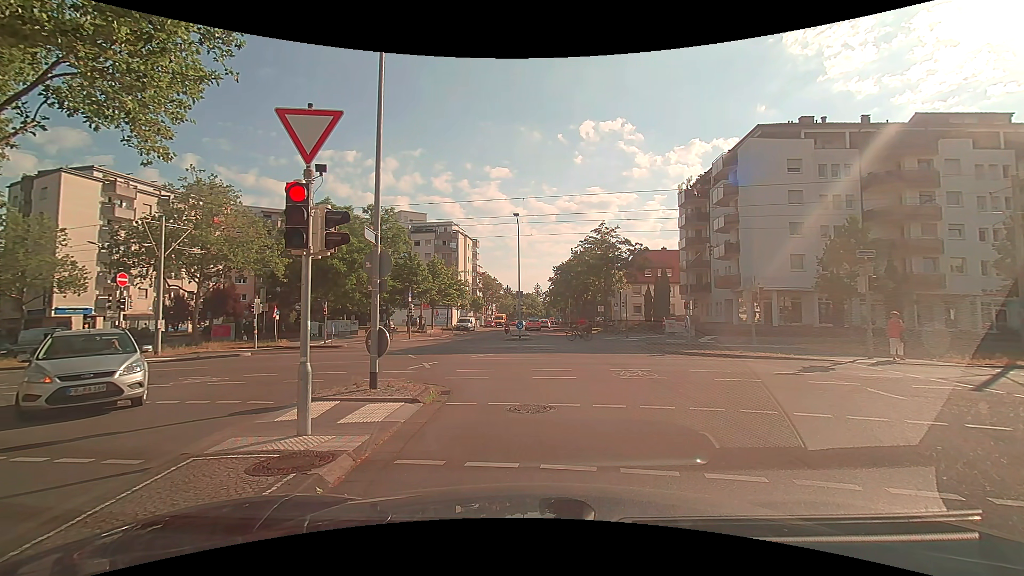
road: residential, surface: asphalt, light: Day
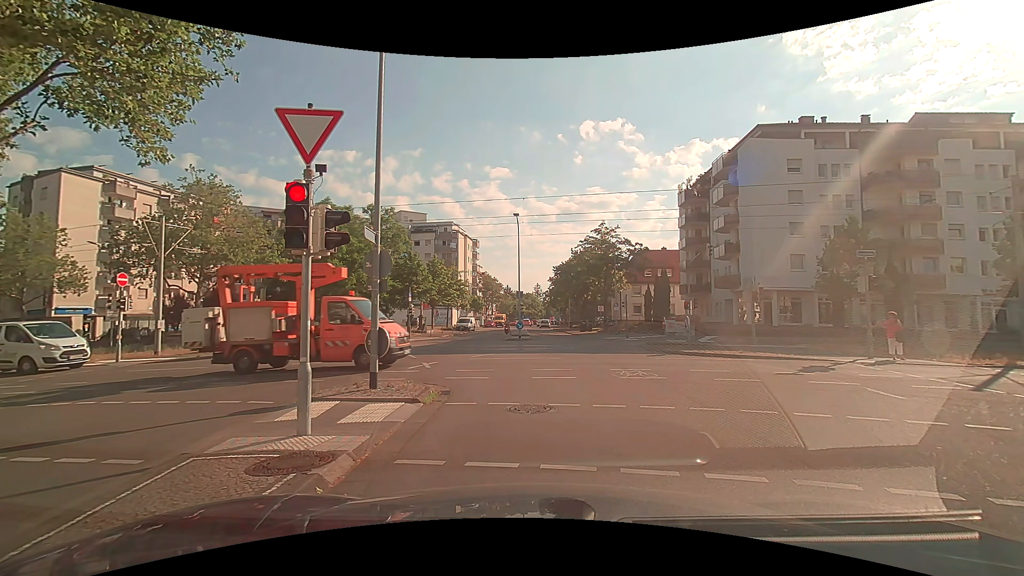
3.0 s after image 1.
(0.0, 0.0) m; 0°
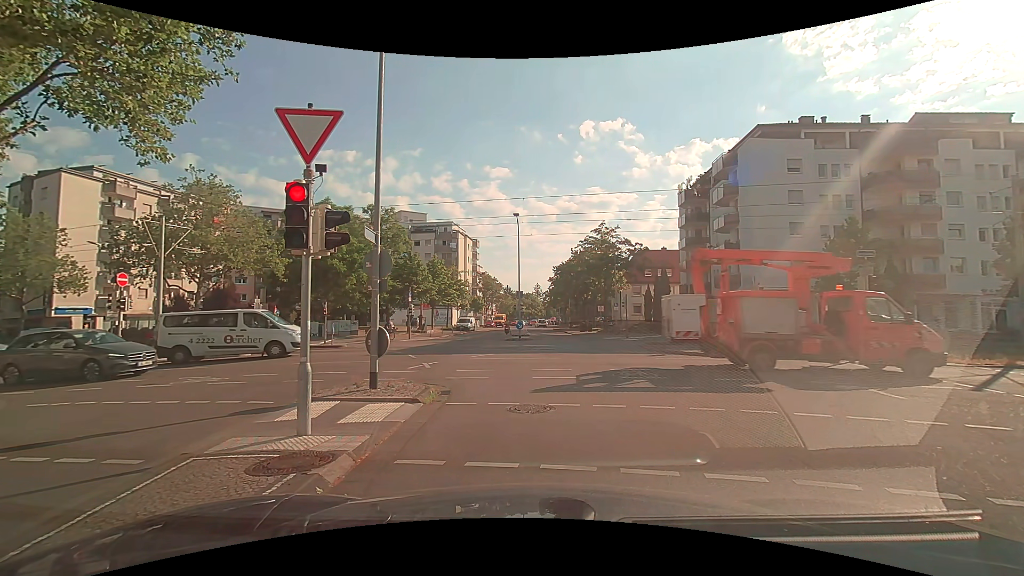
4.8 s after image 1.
(0.0, 0.0) m; 0°
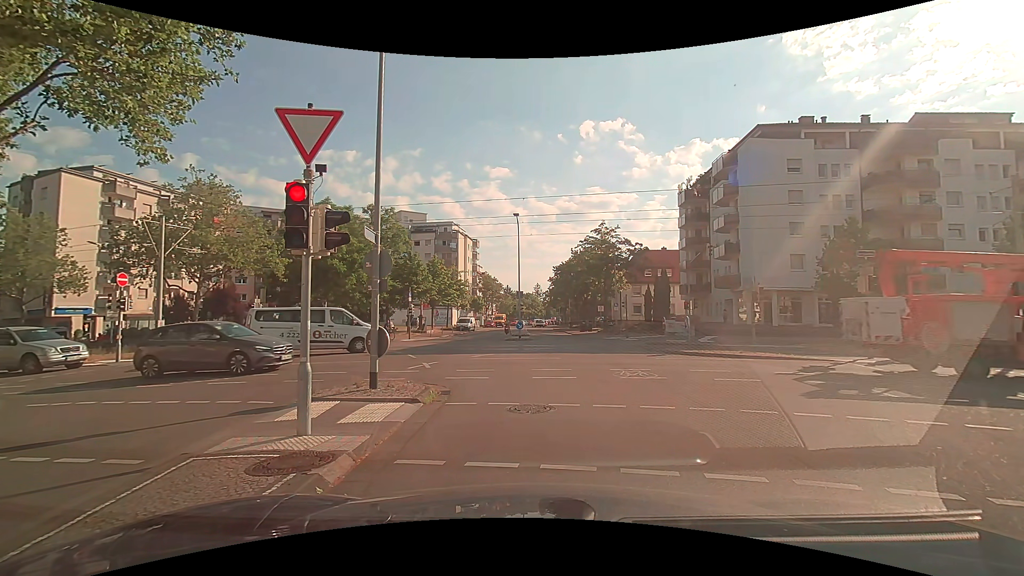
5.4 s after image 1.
(0.0, 0.0) m; 0°
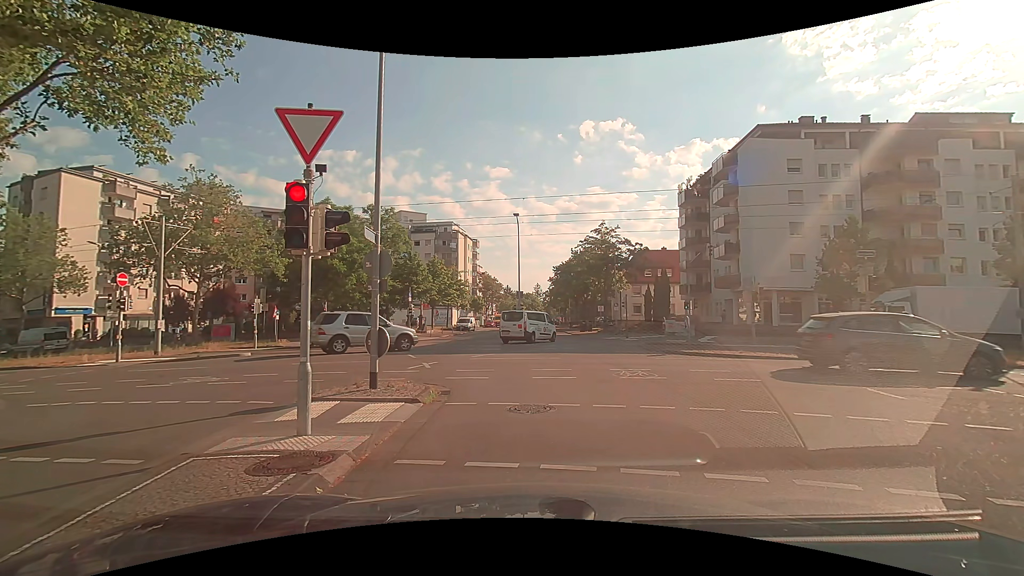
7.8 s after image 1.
(0.0, 0.0) m; 0°
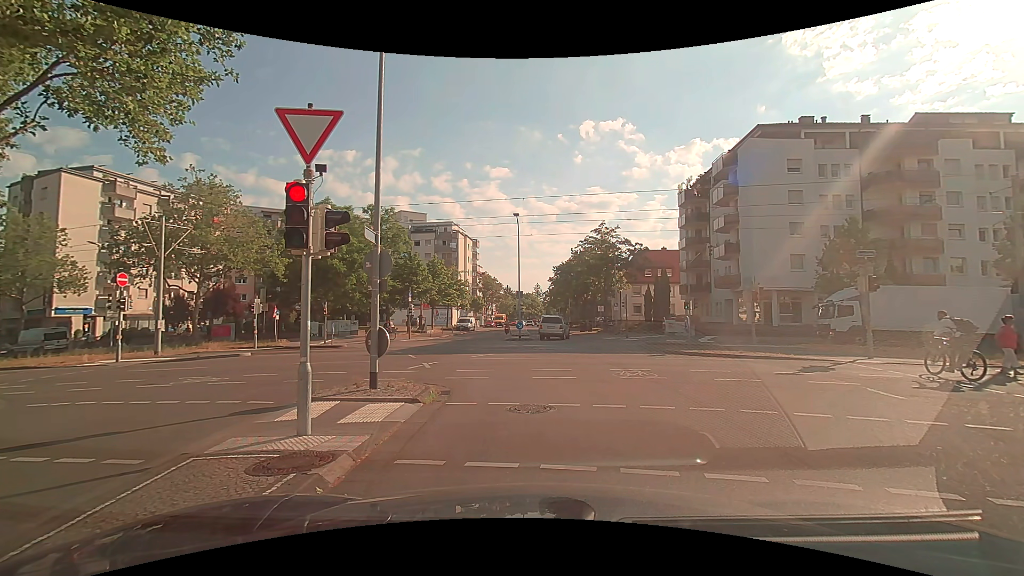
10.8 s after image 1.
(0.0, 0.0) m; 0°
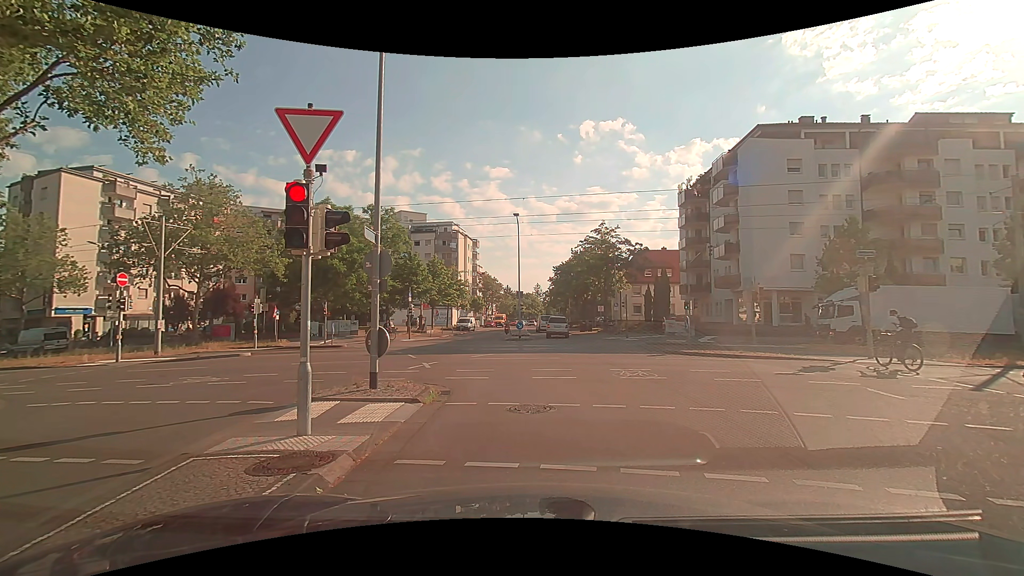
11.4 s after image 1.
(0.0, 0.0) m; 0°
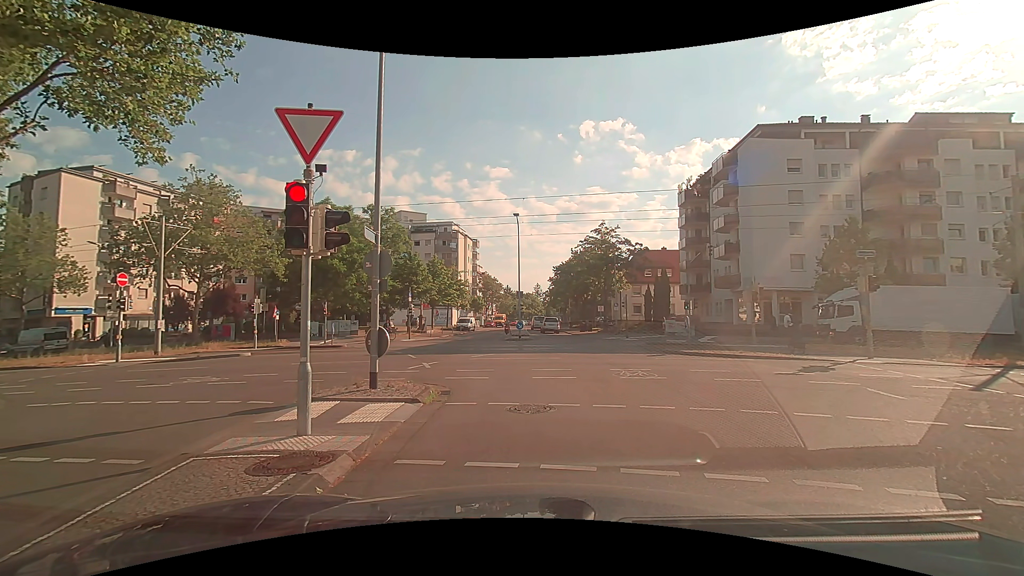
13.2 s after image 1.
(0.0, 0.0) m; 0°
